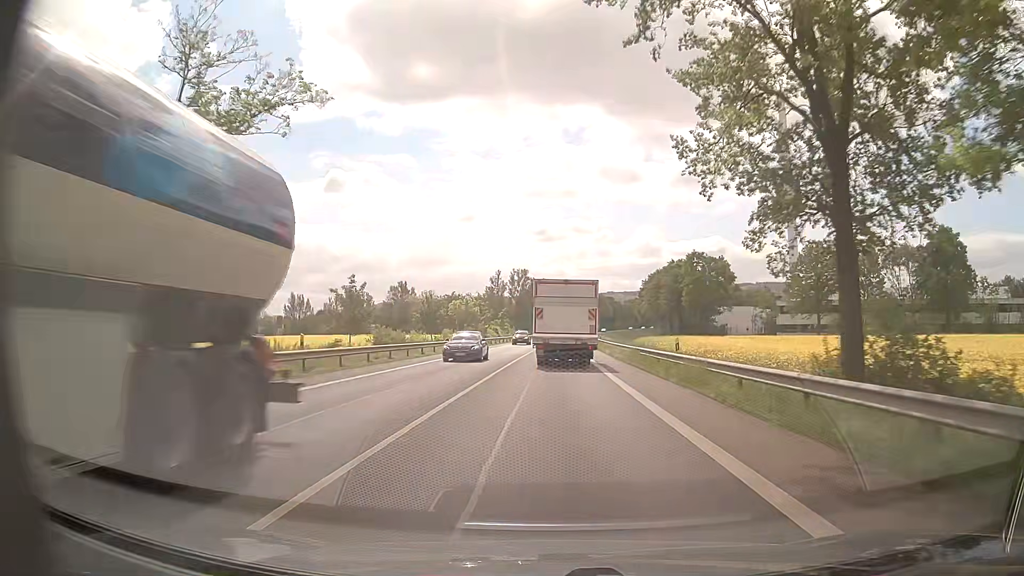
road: primary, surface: asphalt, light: Day
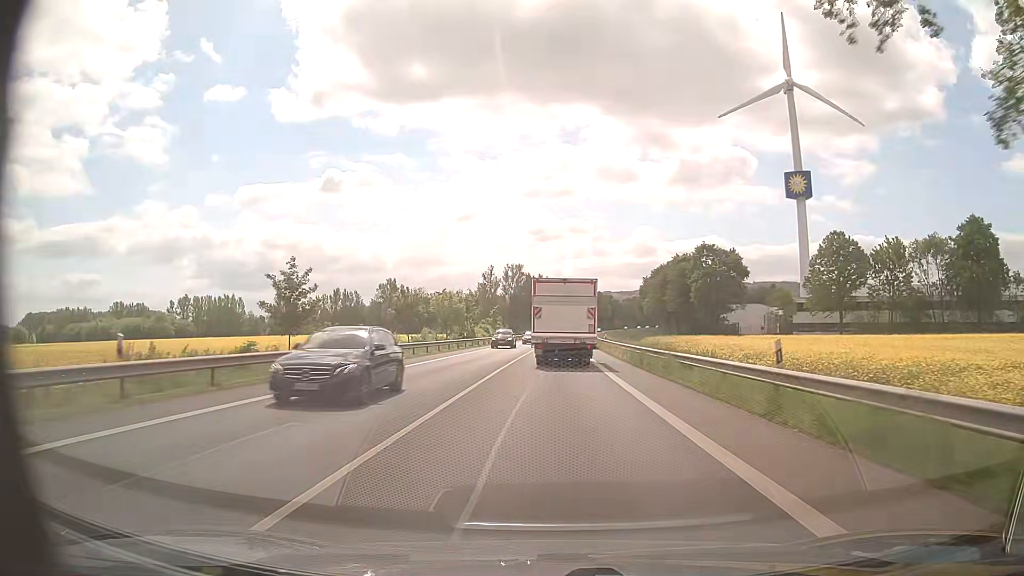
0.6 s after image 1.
(+0.1, +10.5) m; +1°
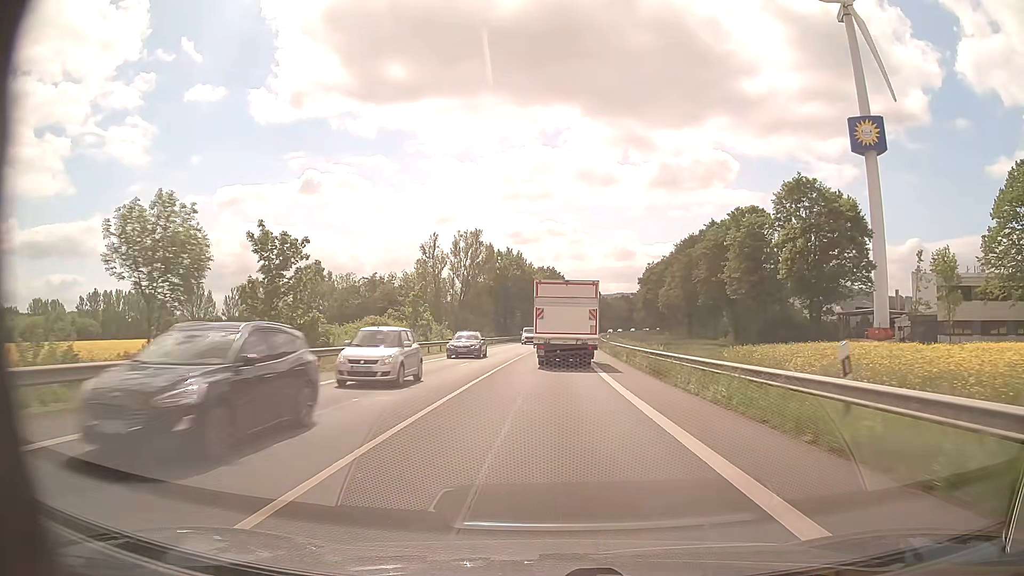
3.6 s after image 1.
(+0.6, +51.7) m; +2°
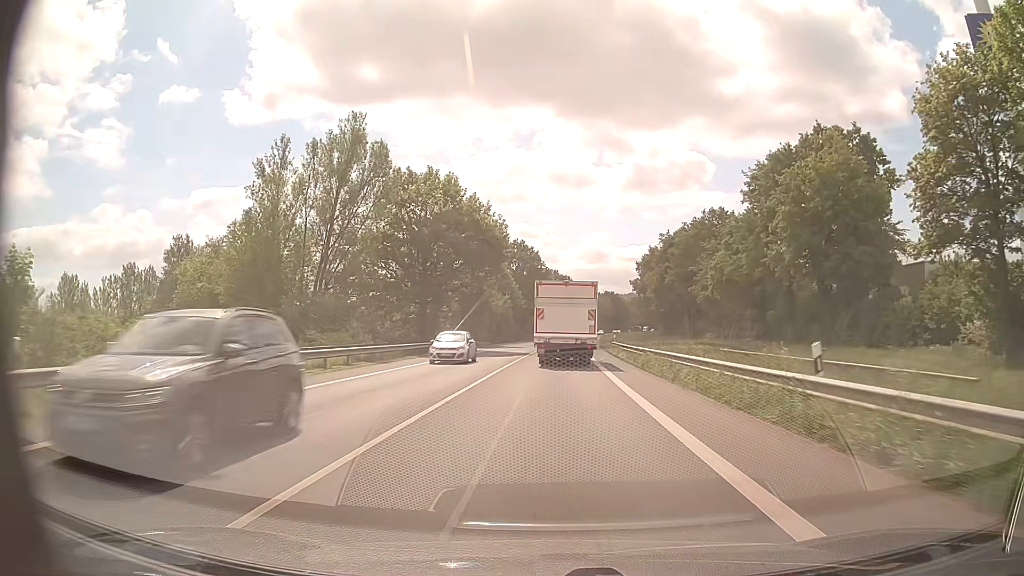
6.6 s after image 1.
(+0.9, +51.4) m; +2°
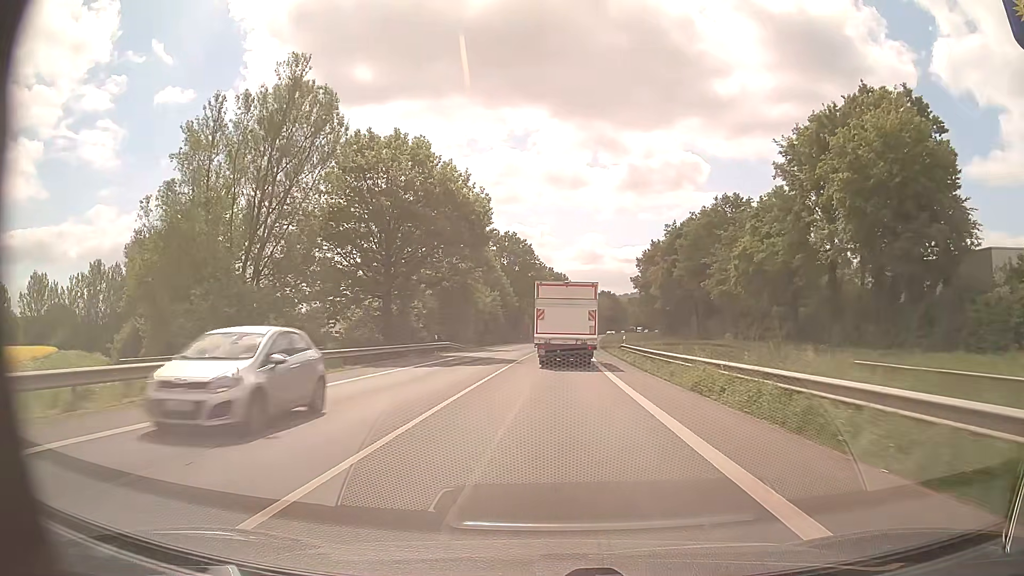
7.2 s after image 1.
(+0.1, +10.3) m; +1°
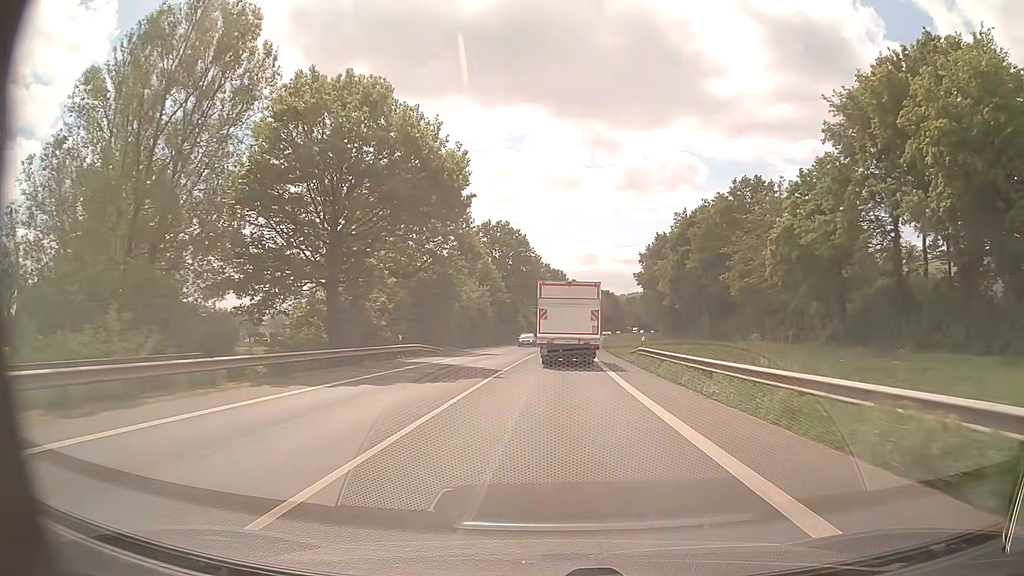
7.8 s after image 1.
(0.0, +10.3) m; 0°
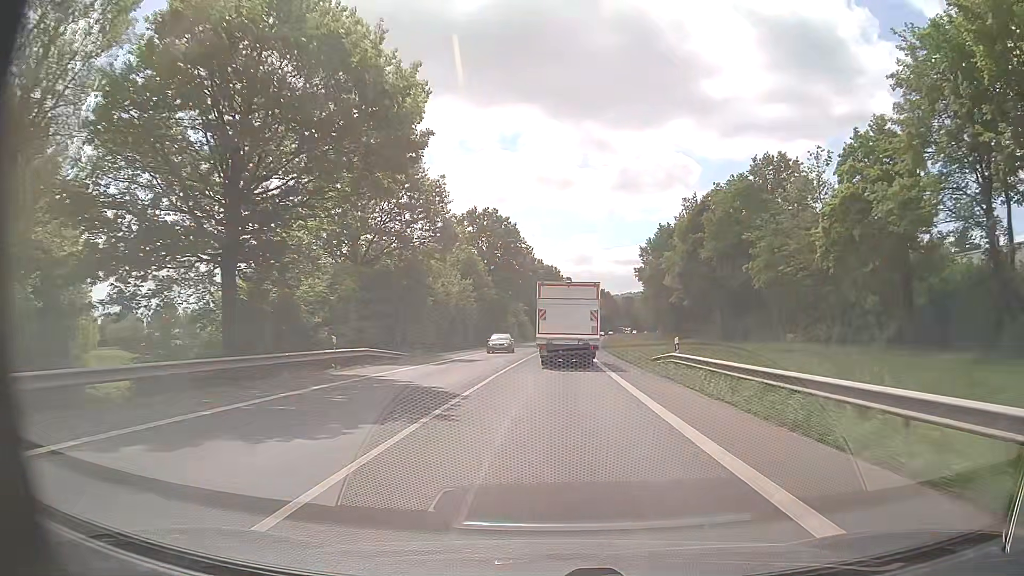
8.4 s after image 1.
(0.0, +10.3) m; +1°
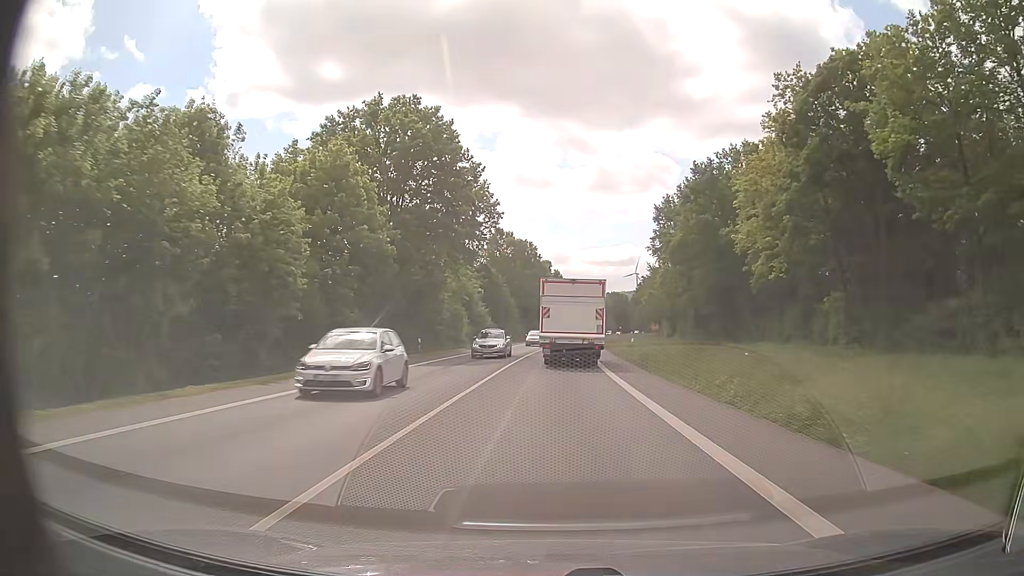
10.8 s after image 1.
(+0.7, +41.1) m; +2°
(0, +10) (0, +20) (0, +30) (+1, +40) (+1, +50) (+1, +60) (+2, +70) (+3, +80) (+3, +90) (+4, +100) m
